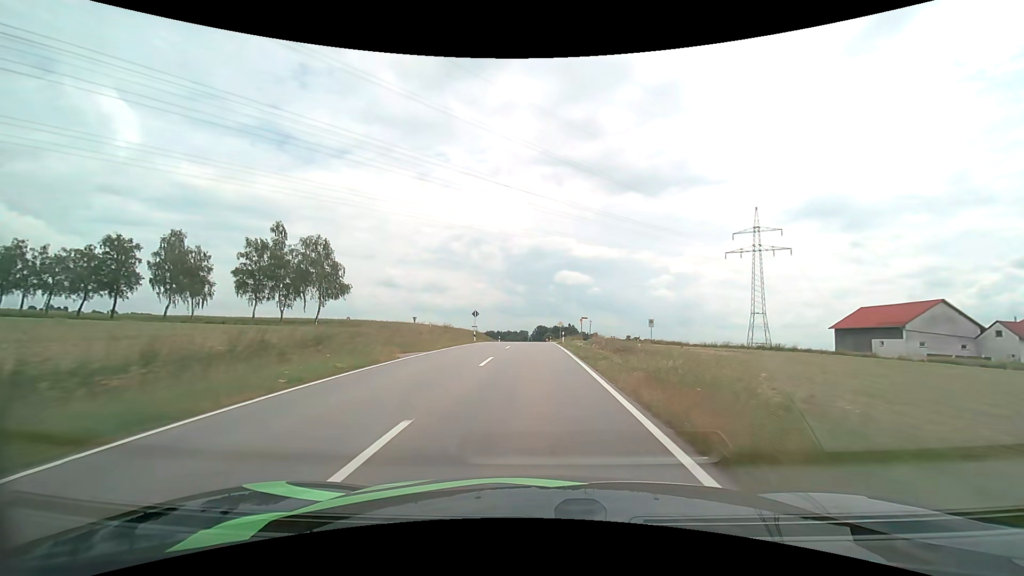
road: tertiary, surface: asphalt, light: Day
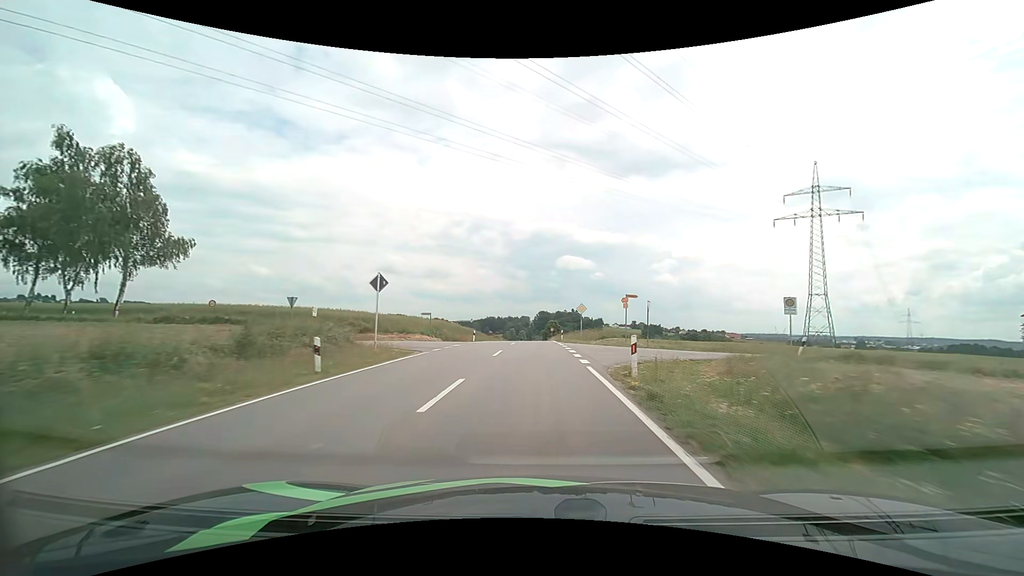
(0.0, +32.7) m; 0°
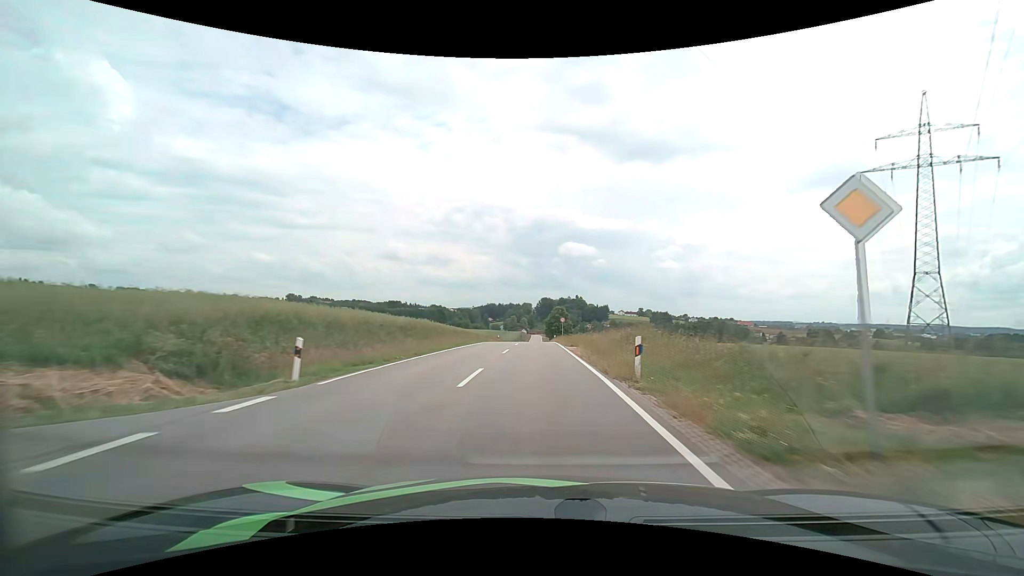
(-0.1, +34.1) m; 0°
(0, +10) (0, +20) (0, +30) (0, +40) (0, +50) (0, +60) (0, +70) (0, +80) (0, +90) (0, +100) m
